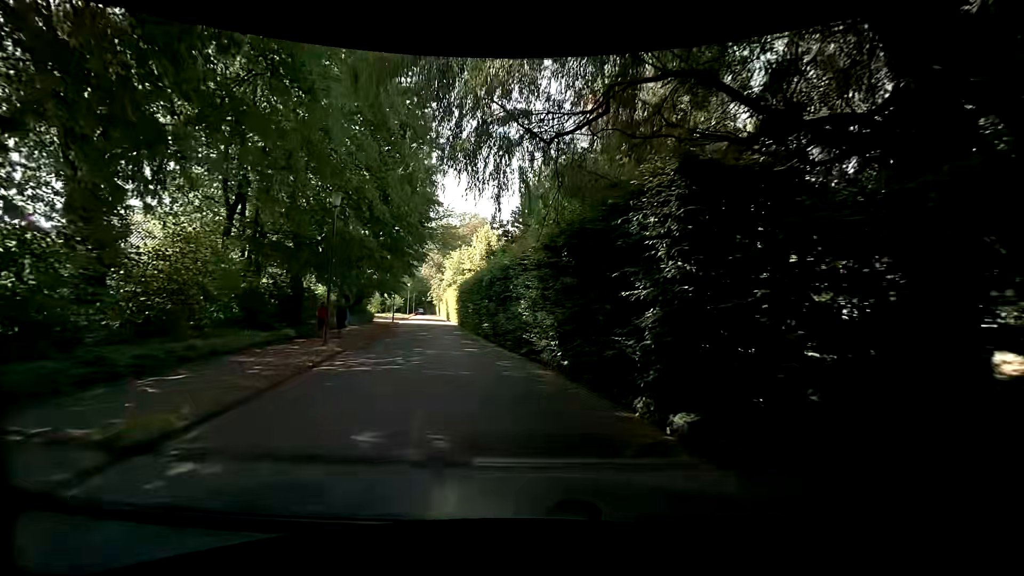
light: Day
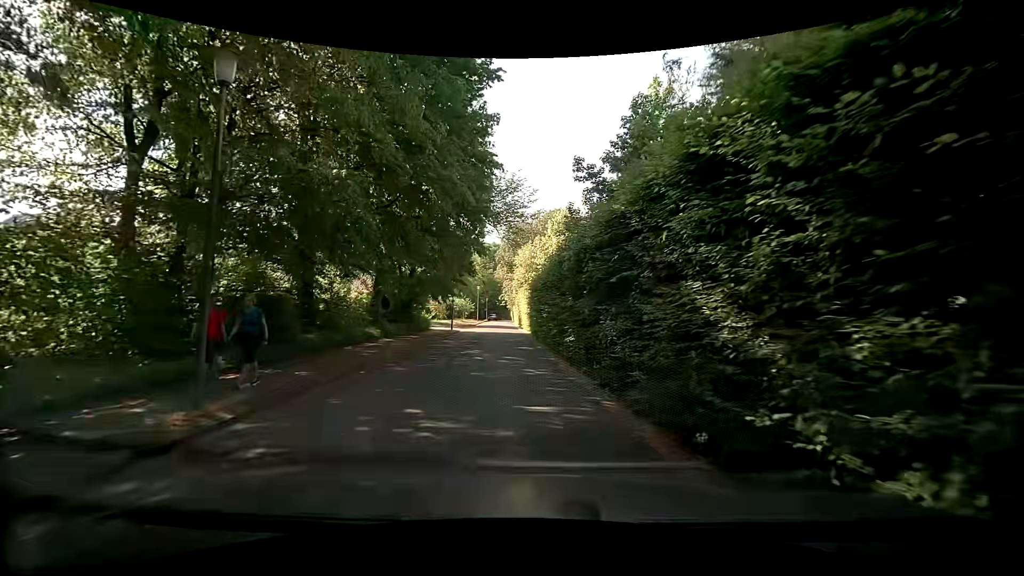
(-0.5, +10.0) m; -7°
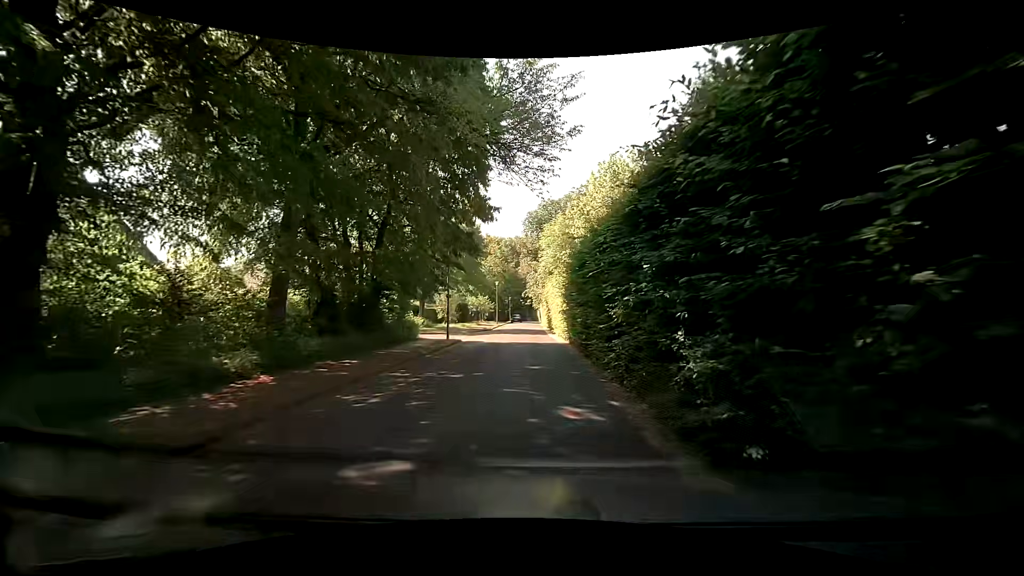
(-0.5, +13.8) m; -5°
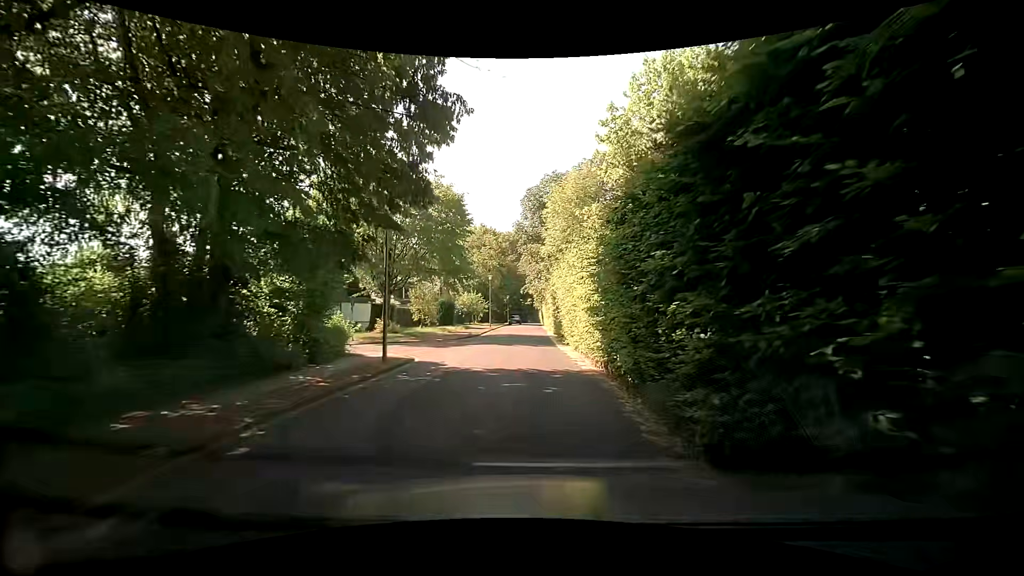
(+0.2, +11.5) m; +1°
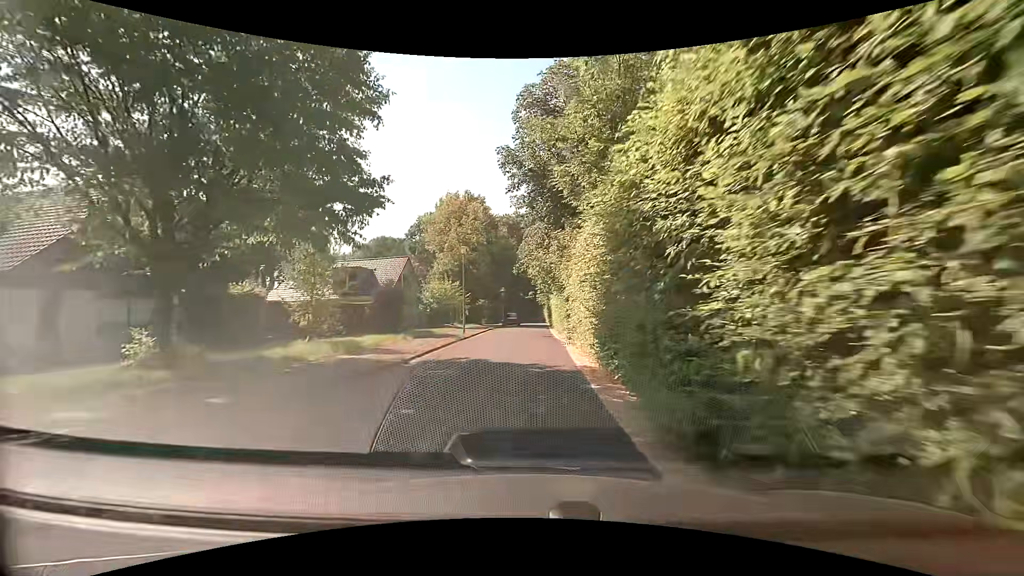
(+0.1, +21.3) m; 0°
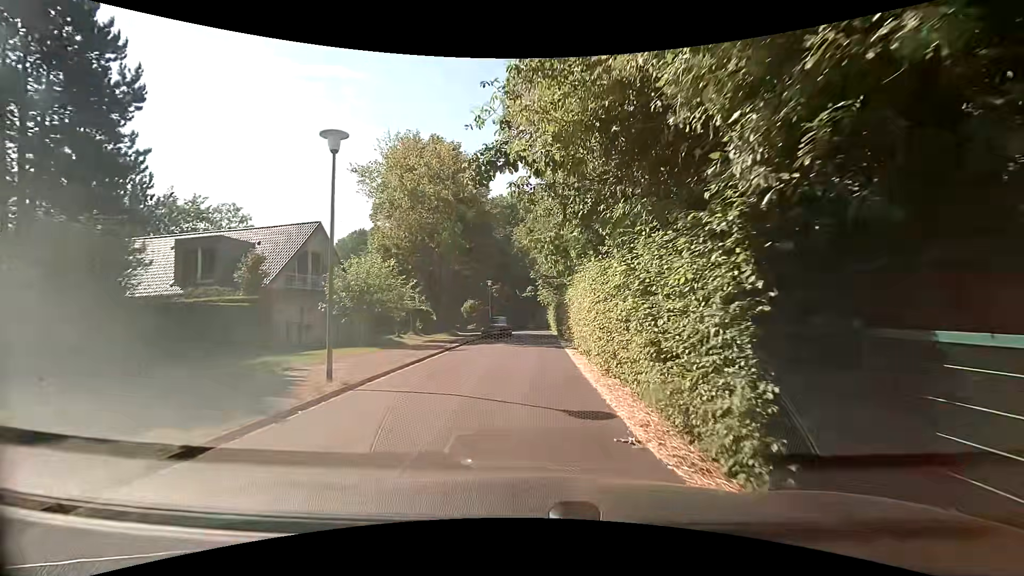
(-0.1, +20.5) m; 0°
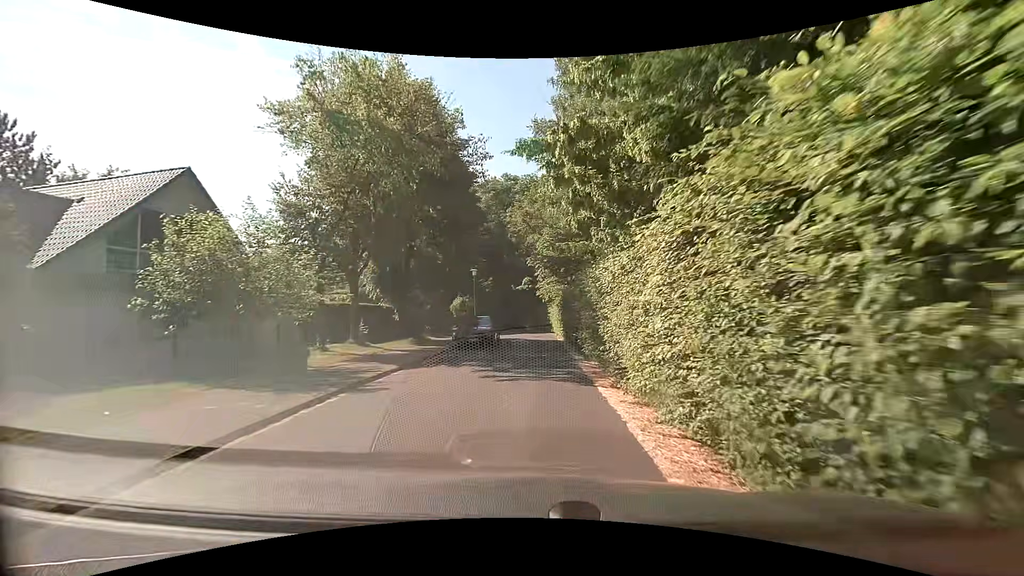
(-0.1, +11.0) m; +2°
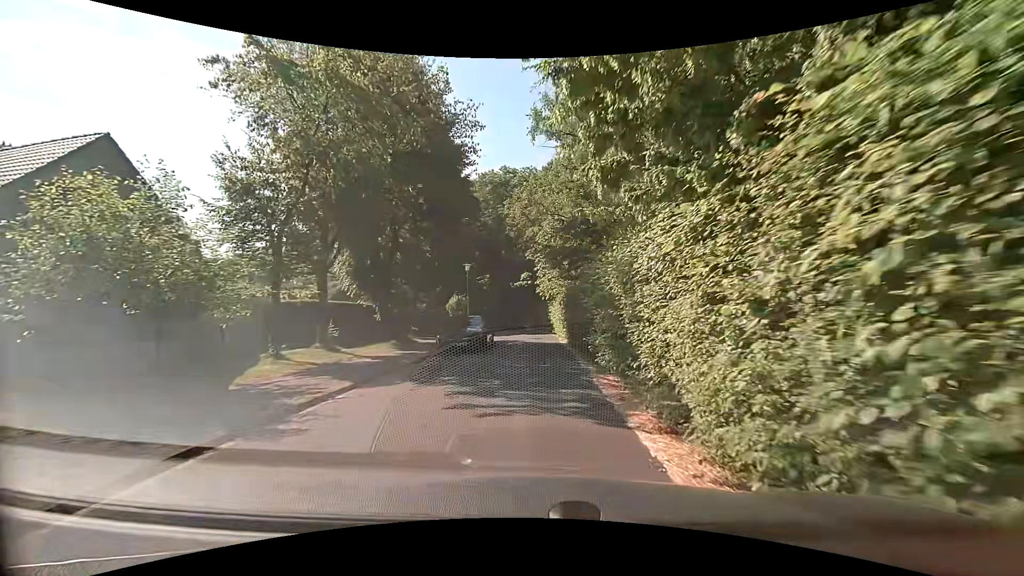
(-0.1, +3.5) m; -2°
(0, +10) (0, +20) (0, +30) (0, +40) (-1, +50) (-3, +60) (-7, +69) (-11, +78) (-16, +87) (-21, +95) m
